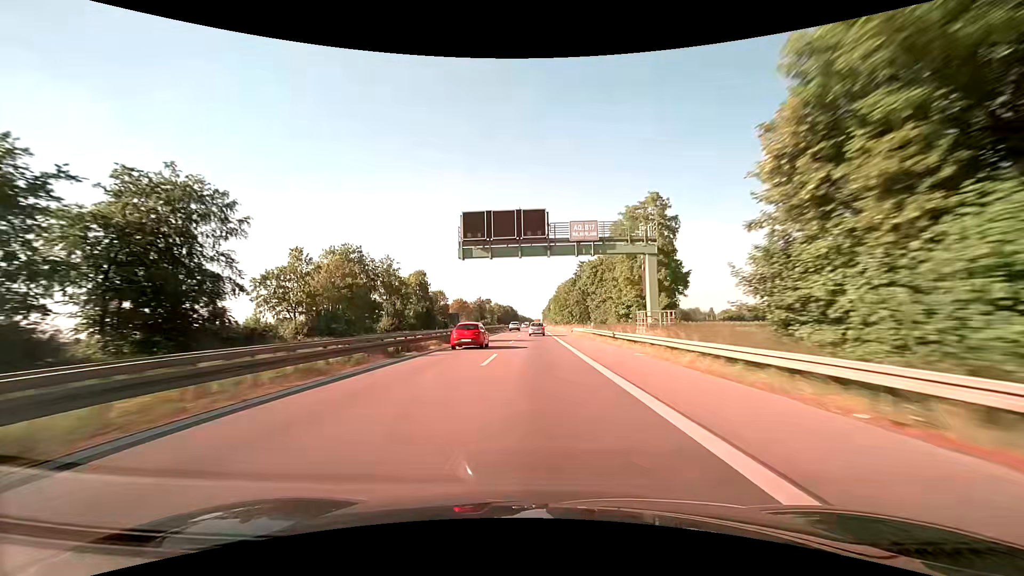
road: trunk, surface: asphalt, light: Day
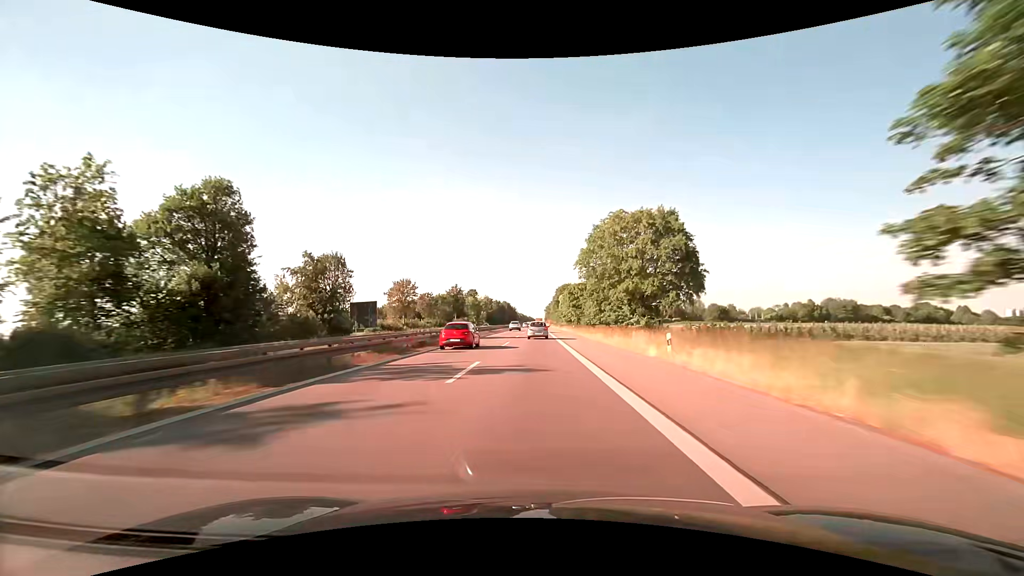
(-0.3, +76.4) m; 0°
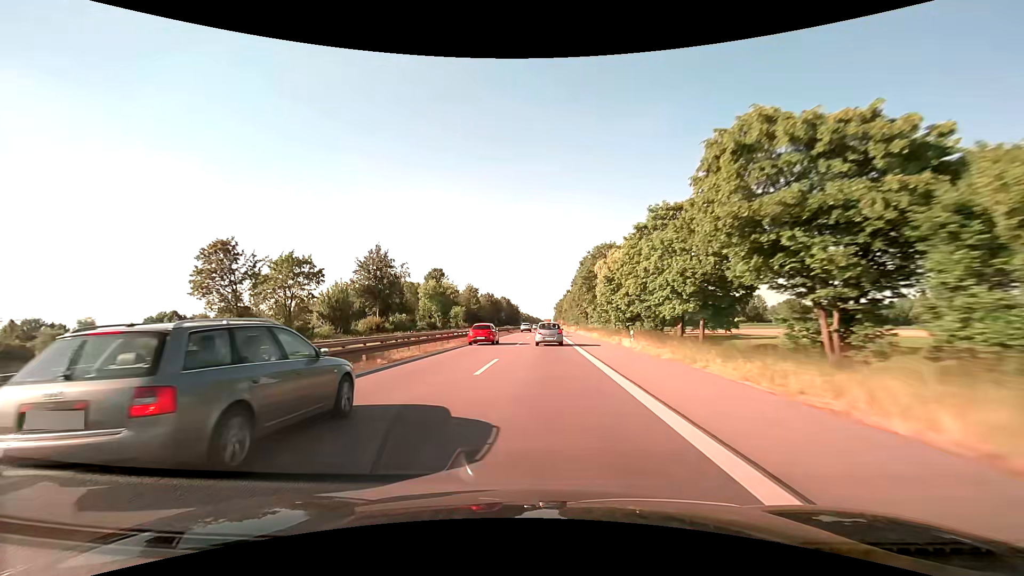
(+0.1, +87.4) m; 0°
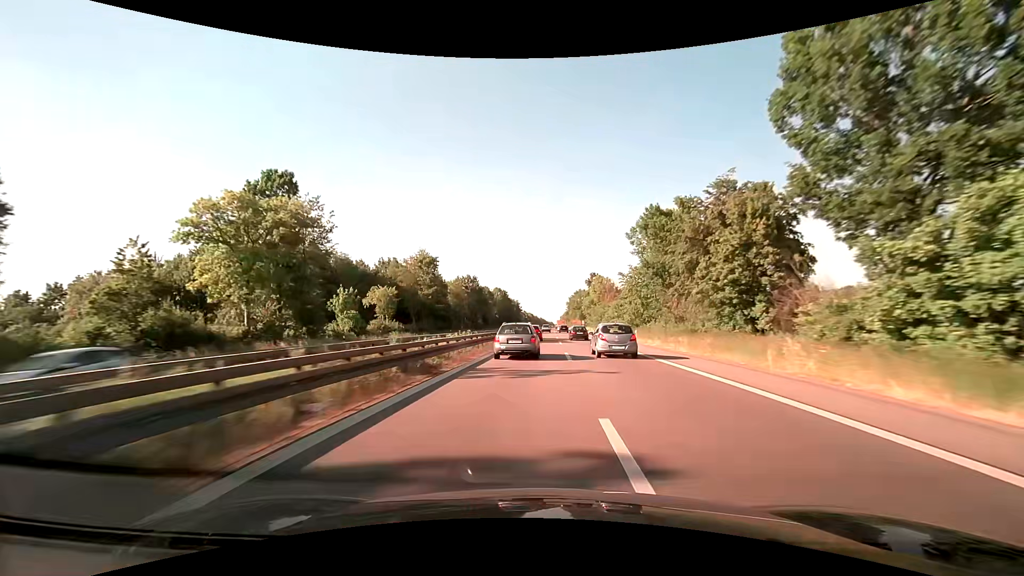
(-1.5, +84.3) m; -1°
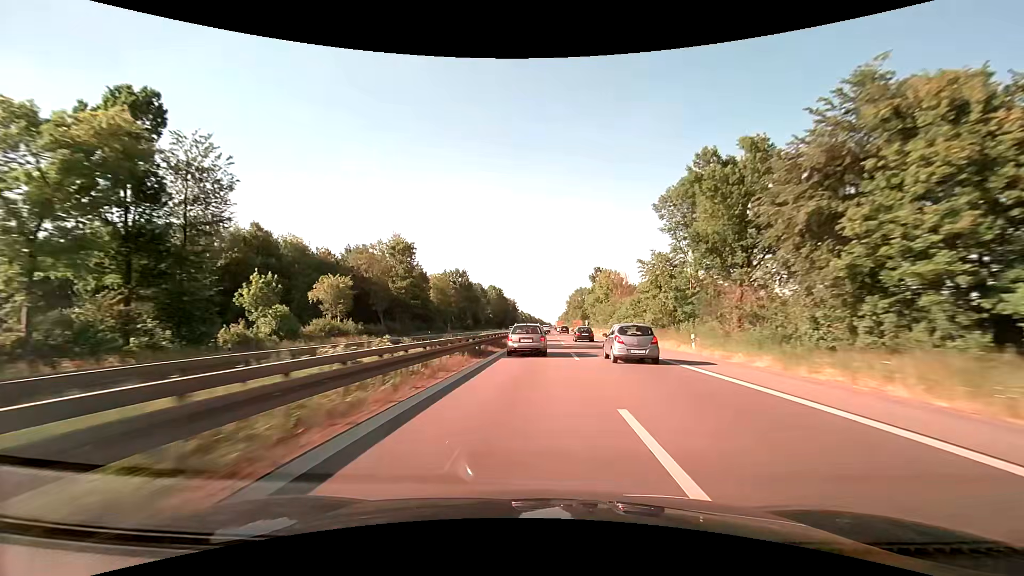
(0.0, +17.2) m; 0°
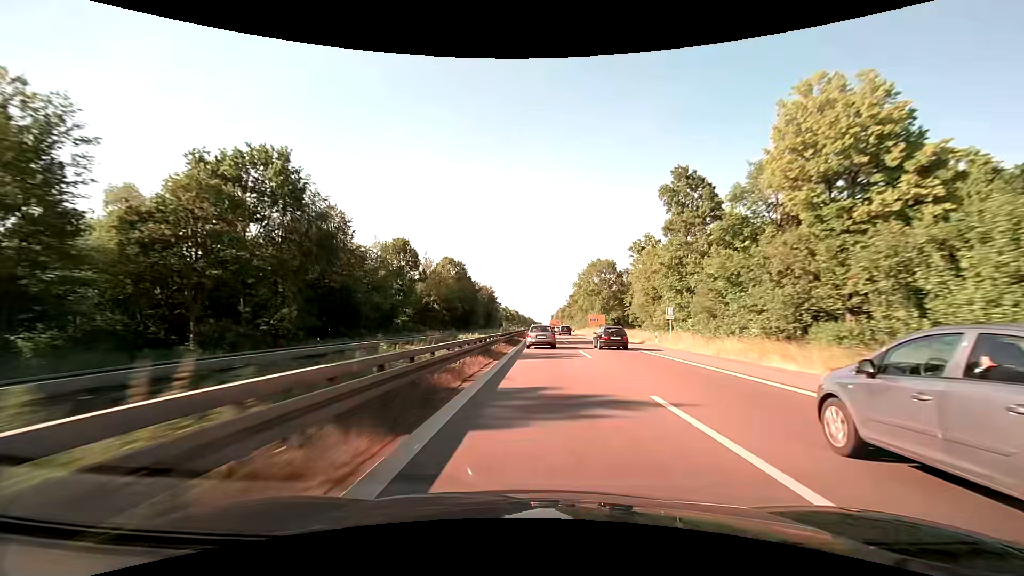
(+1.1, +88.9) m; +1°
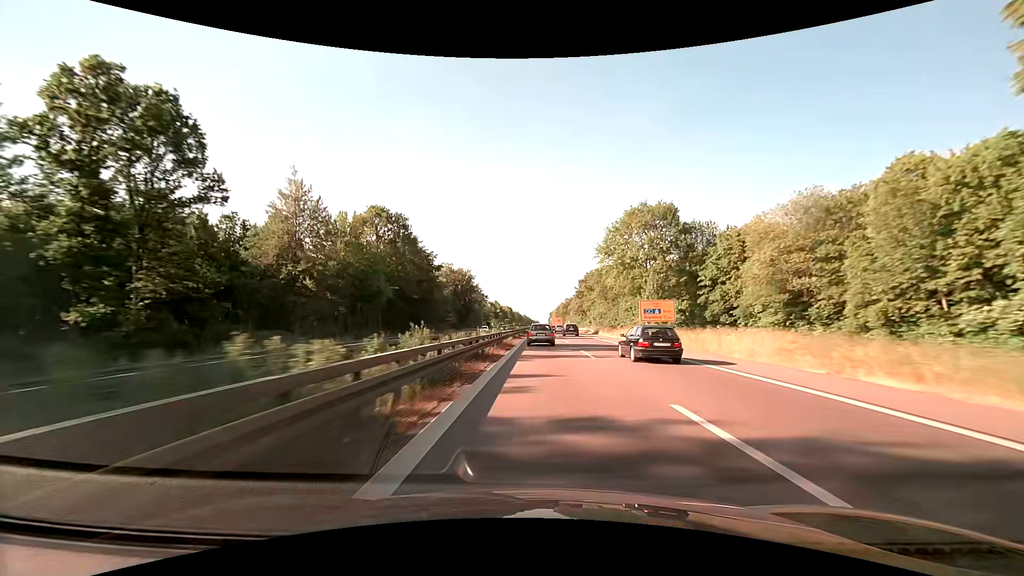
(+0.3, +55.5) m; +1°
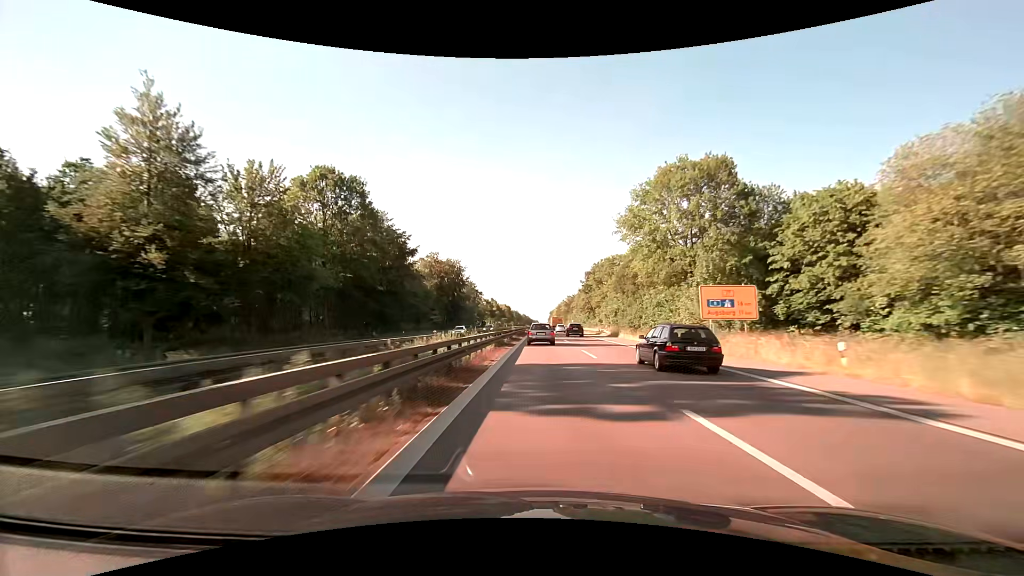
(0.0, +18.6) m; 0°
(0, +10) (0, +20) (0, +30) (0, +40) (0, +50) (0, +60) (0, +70) (0, +80) (0, +90) (0, +100) m
